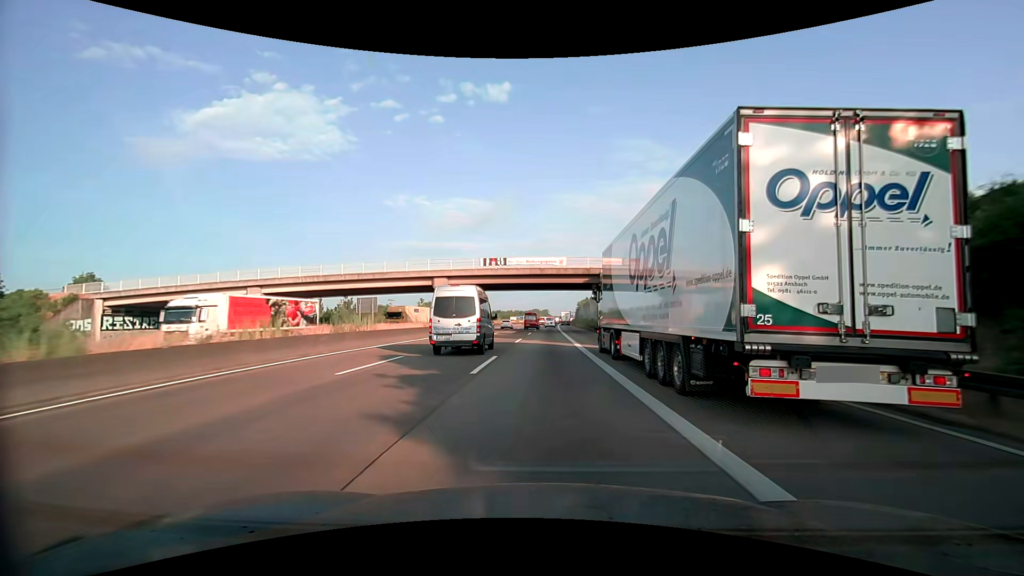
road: motorway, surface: asphalt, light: Day
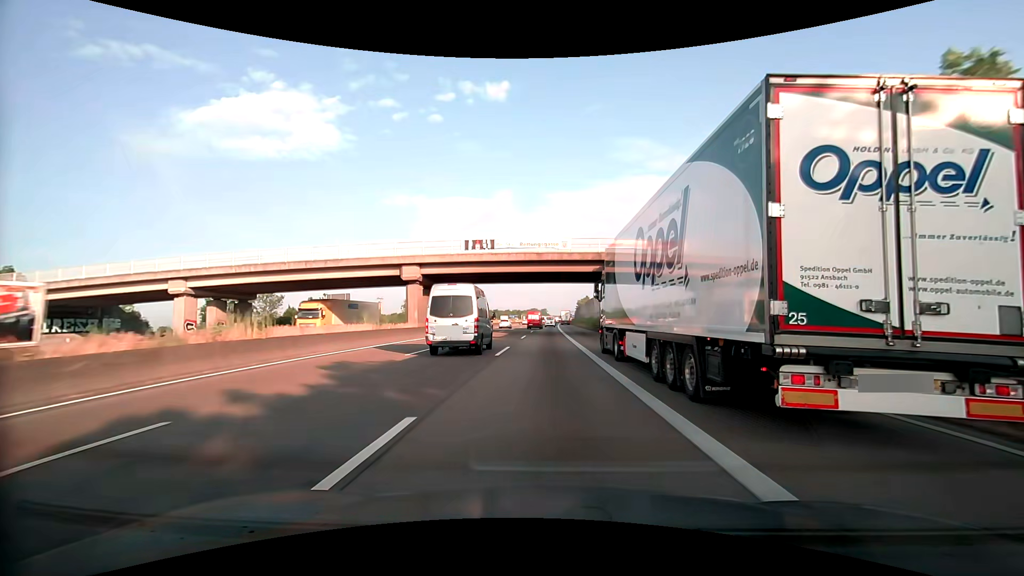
(0.0, +11.7) m; 0°
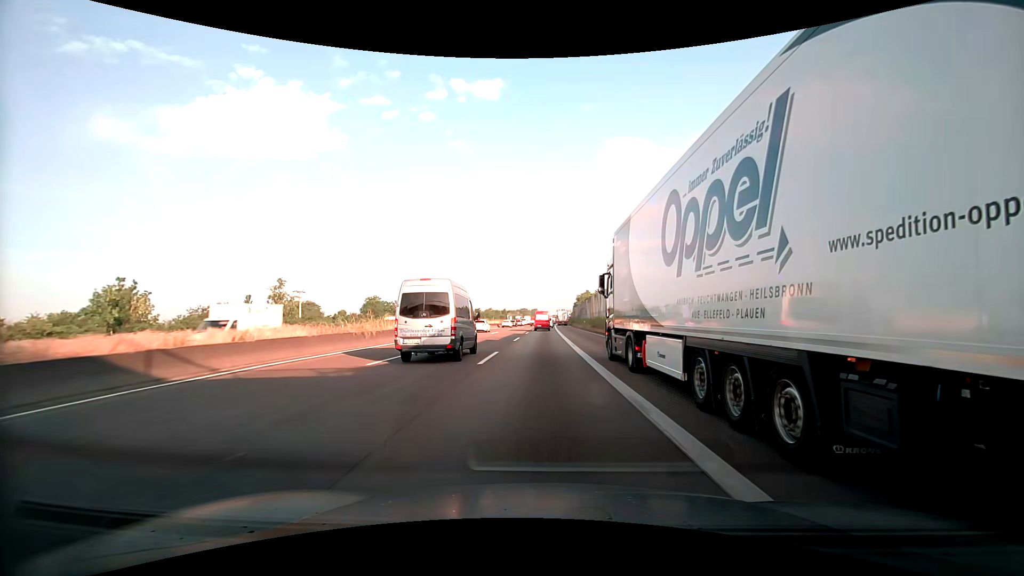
(+0.3, +57.4) m; 0°
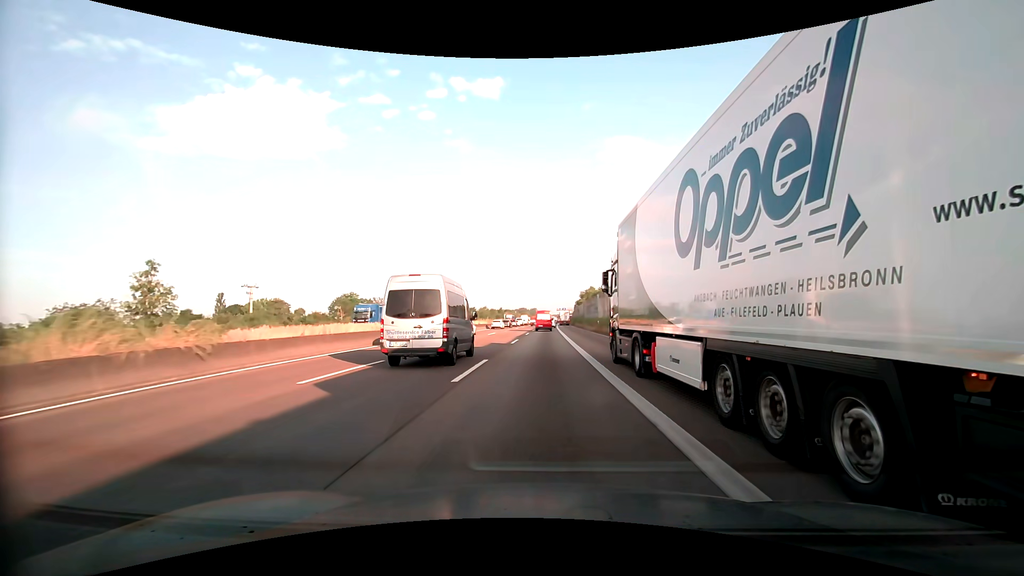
(+0.2, +22.4) m; +1°
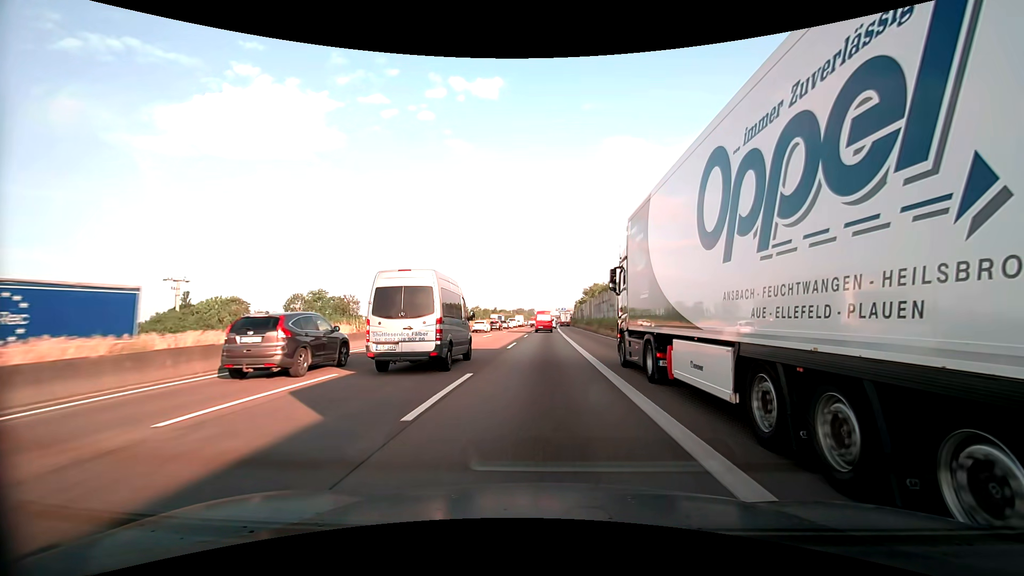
(0.0, +22.1) m; +1°
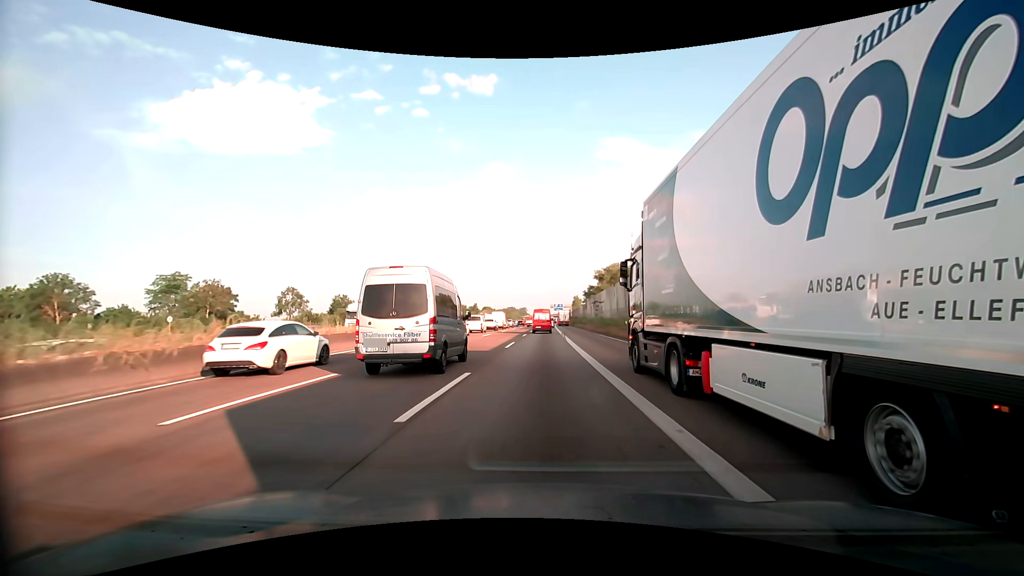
(0.0, +53.8) m; 0°
(0, +10) (0, +20) (0, +30) (0, +40) (0, +50) (0, +60) (0, +70) (0, +80) (+1, +90) (+1, +100) m
